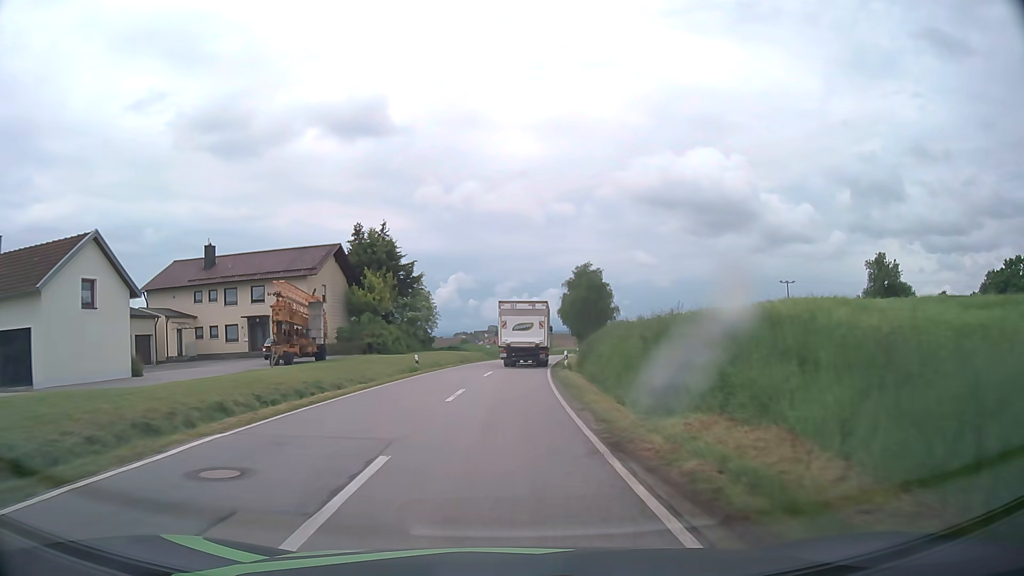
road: tertiary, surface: asphalt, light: Day
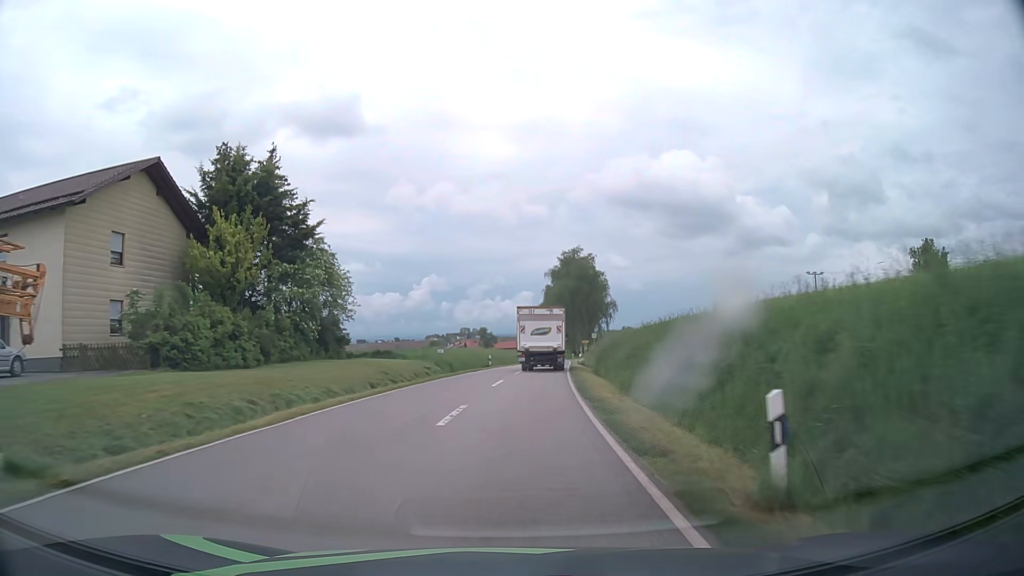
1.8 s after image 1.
(+0.3, +27.7) m; +2°
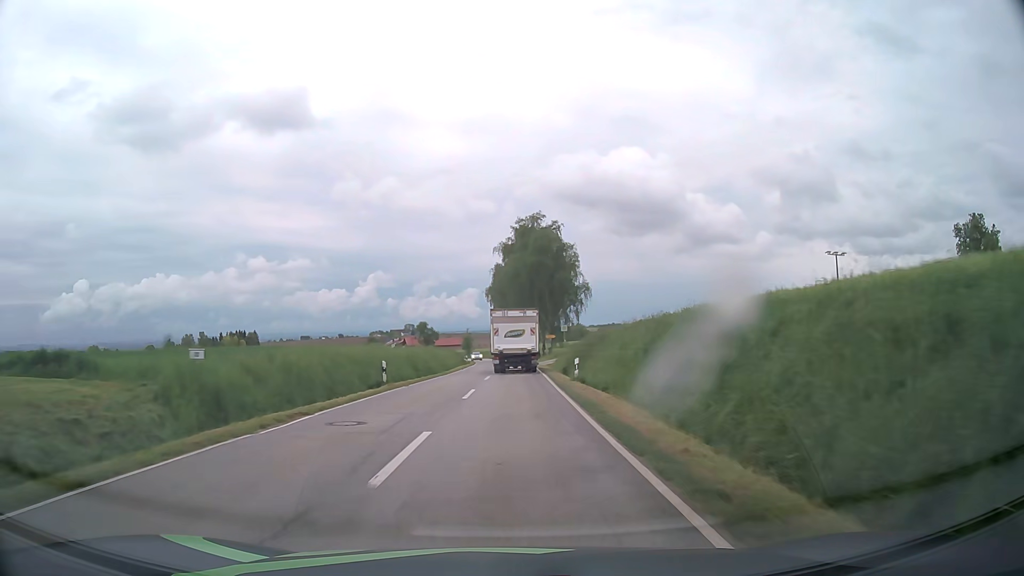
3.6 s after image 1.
(+1.2, +29.1) m; +5°
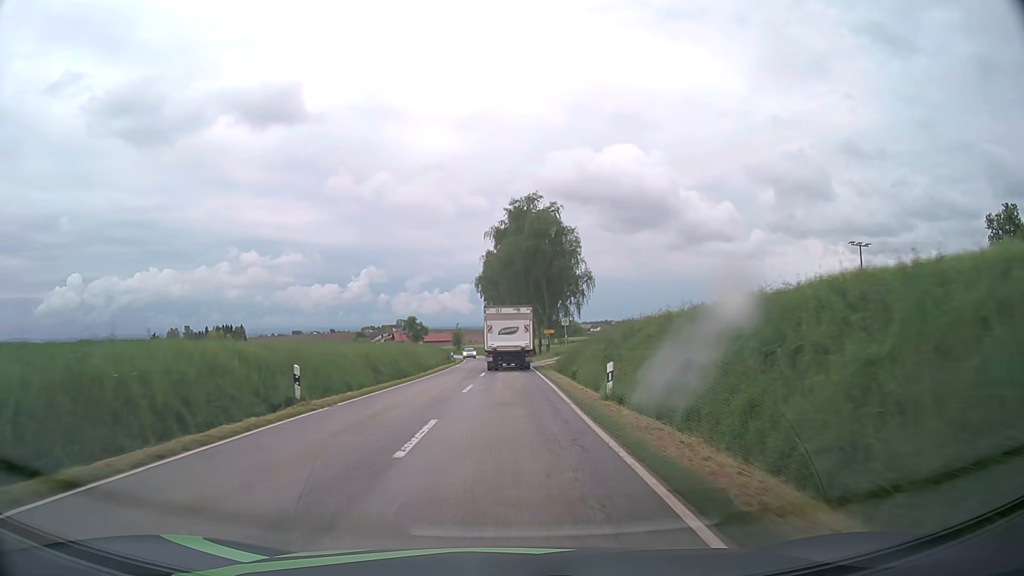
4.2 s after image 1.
(+0.1, +10.0) m; +1°
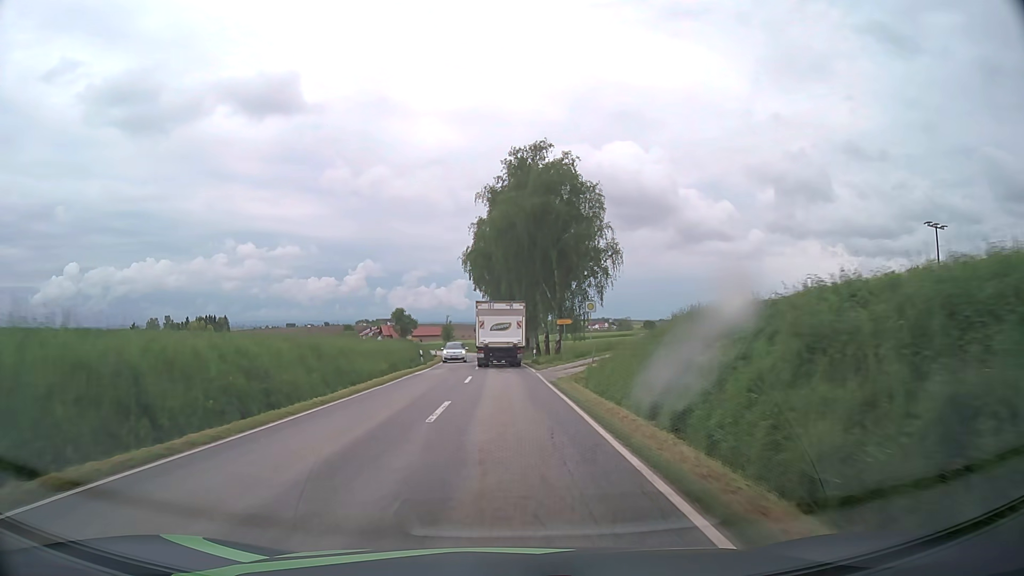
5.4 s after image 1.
(+0.1, +20.3) m; 0°
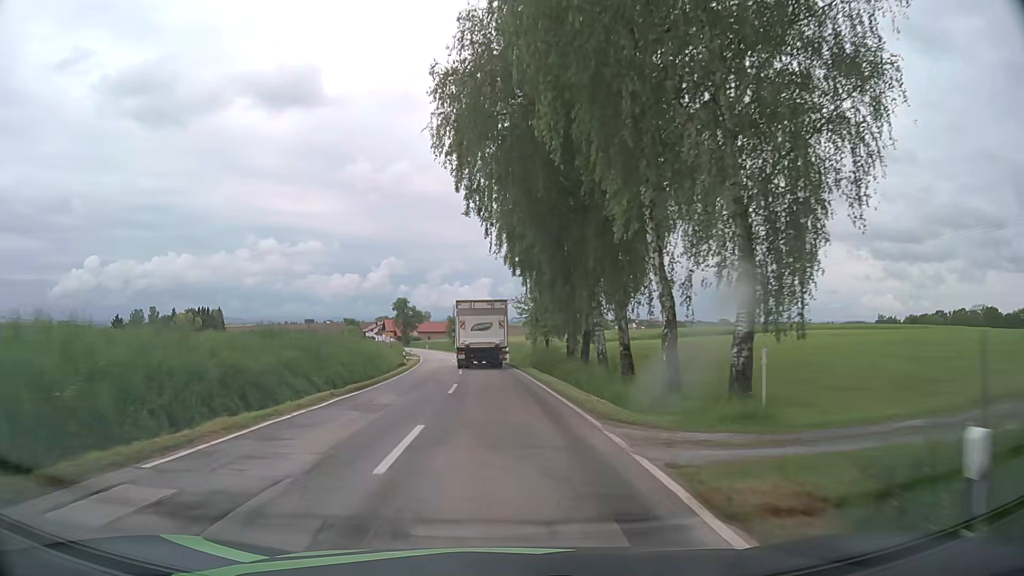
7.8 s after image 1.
(-0.4, +40.8) m; -2°
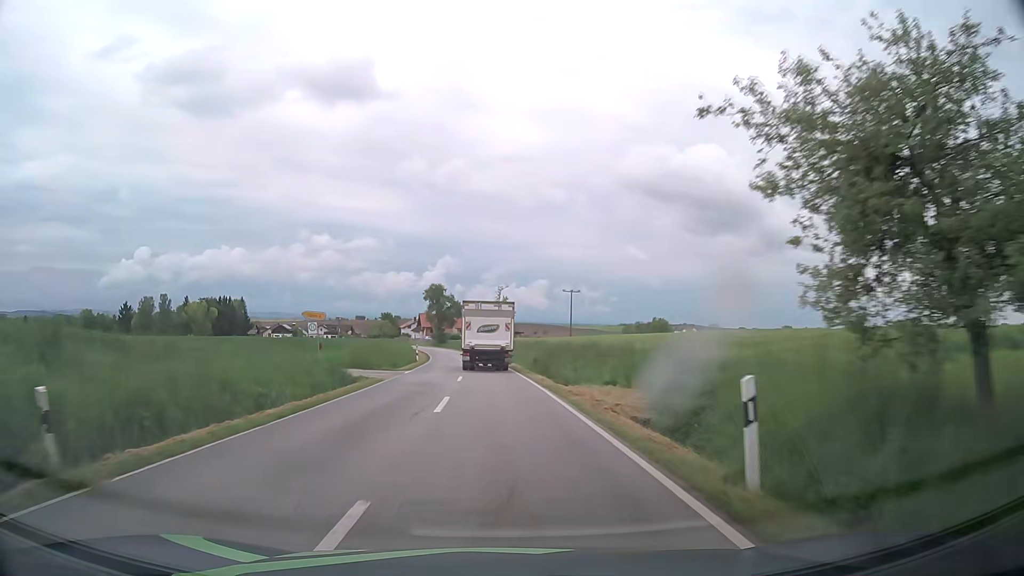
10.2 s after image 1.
(-1.6, +41.0) m; -4°
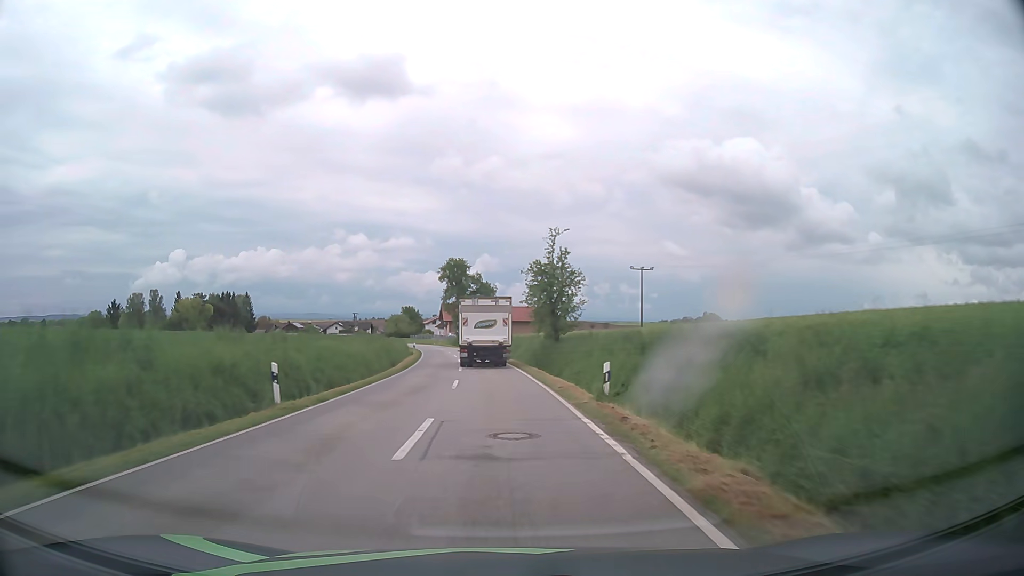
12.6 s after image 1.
(-1.4, +41.5) m; -4°
(0, +10) (0, +20) (-1, +30) (-1, +40) (-2, +50) (-3, +60) (-4, +70) (-6, +80) (-8, +90) (-10, +99) m
